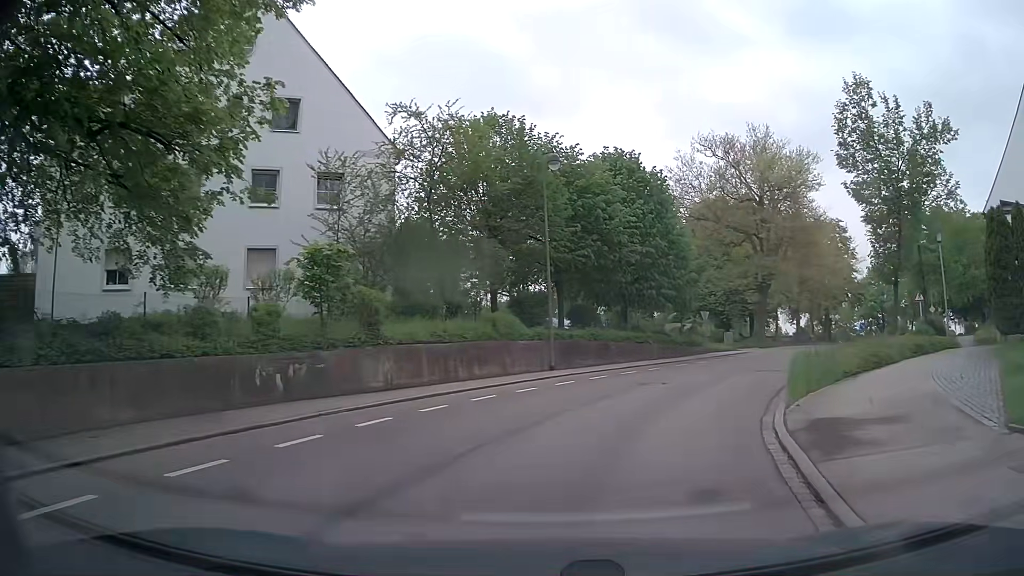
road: tertiary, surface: asphalt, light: Day
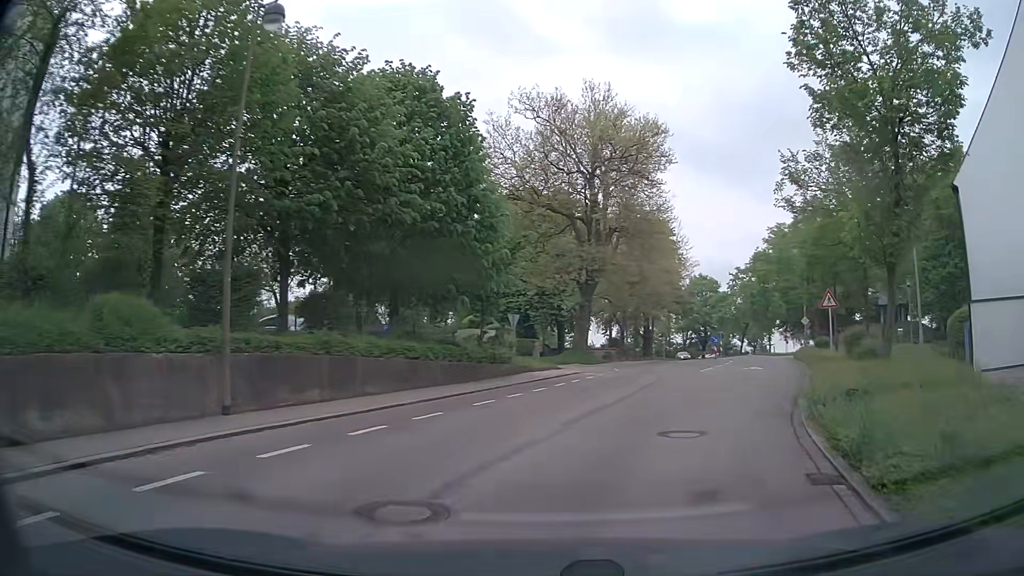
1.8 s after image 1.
(+1.7, +11.7) m; +17°
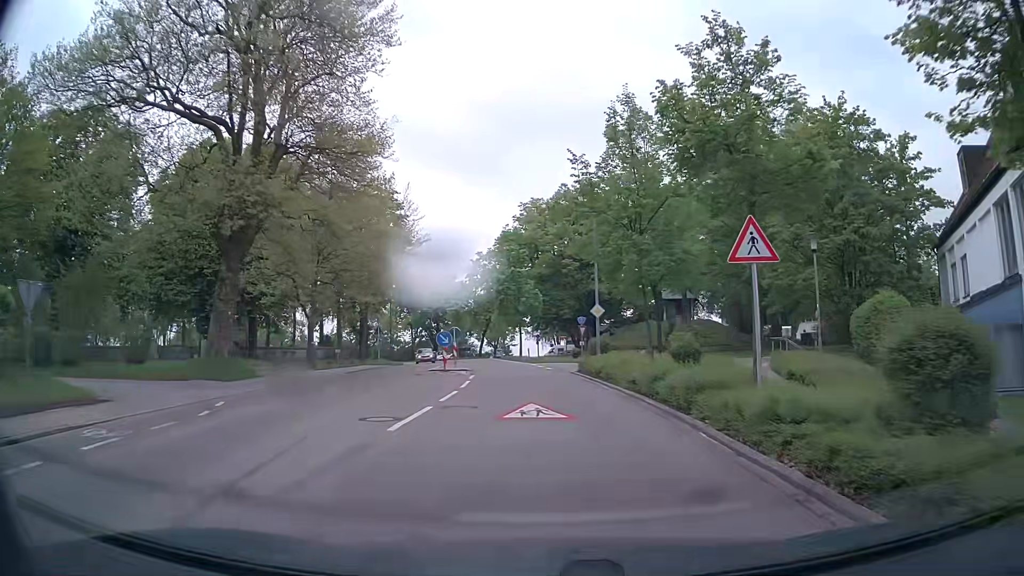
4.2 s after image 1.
(+4.1, +17.5) m; +23°
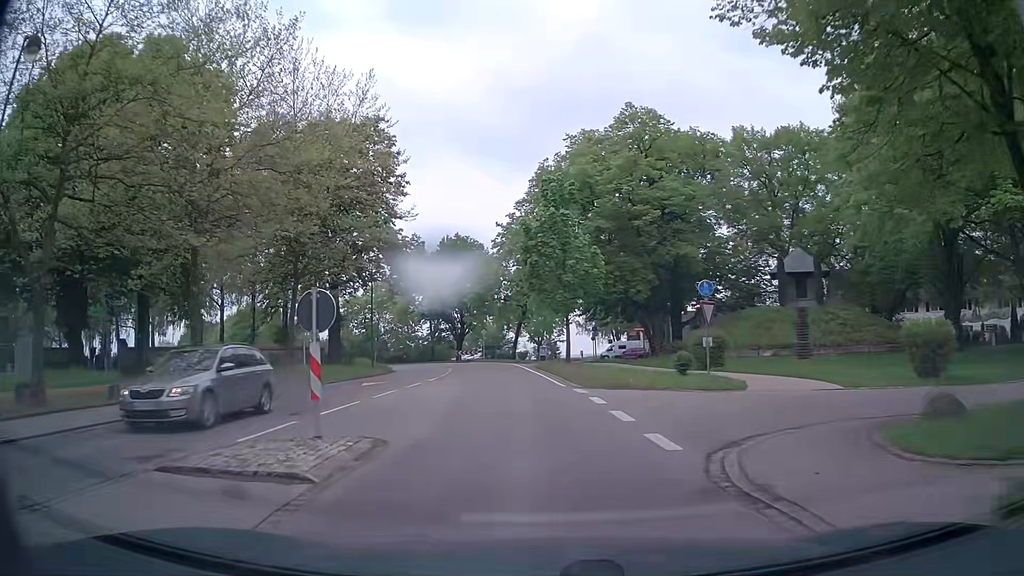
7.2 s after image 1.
(-0.5, +24.9) m; -5°
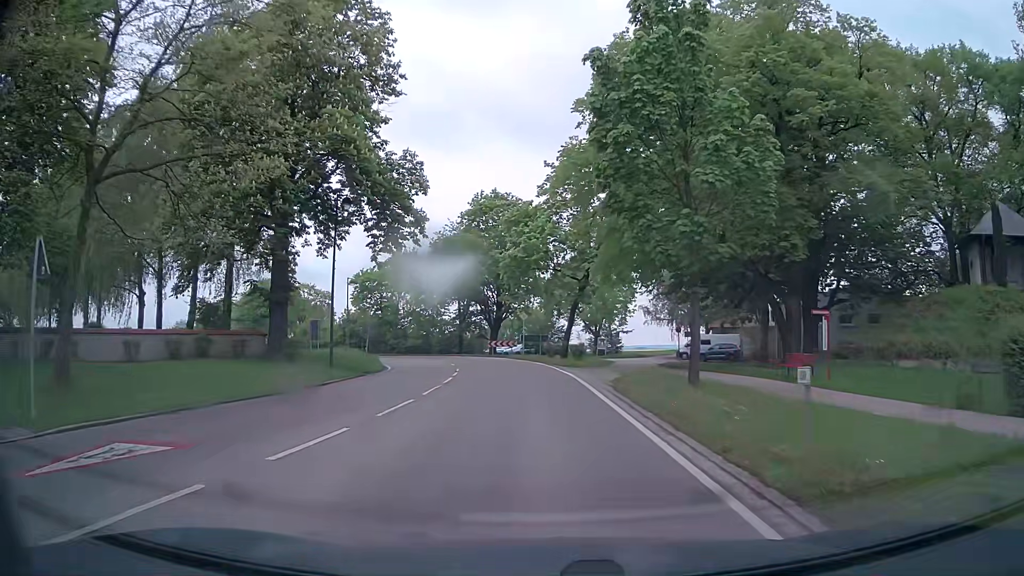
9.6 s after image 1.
(-0.7, +19.4) m; -4°
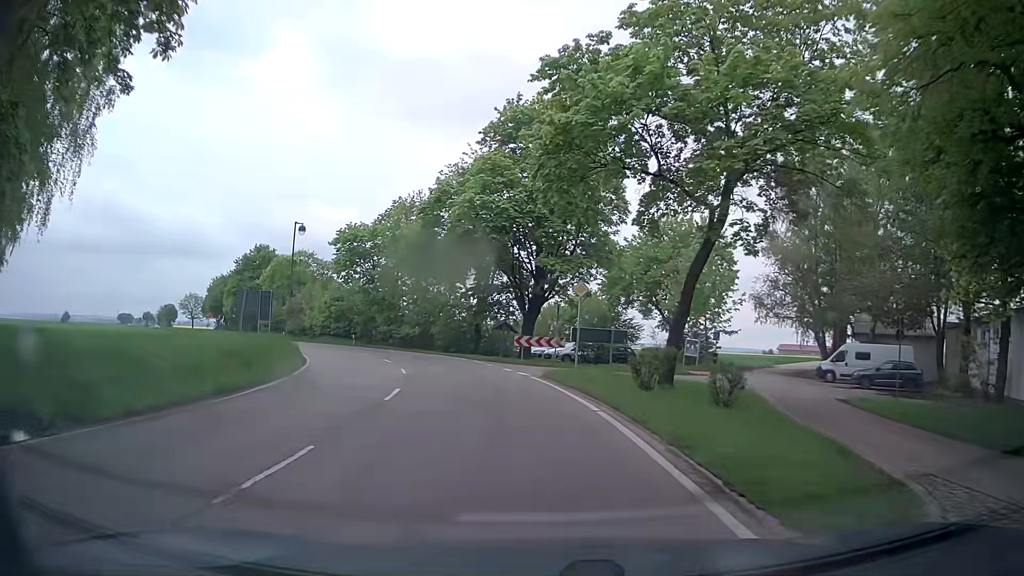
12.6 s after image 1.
(-0.5, +24.9) m; -4°
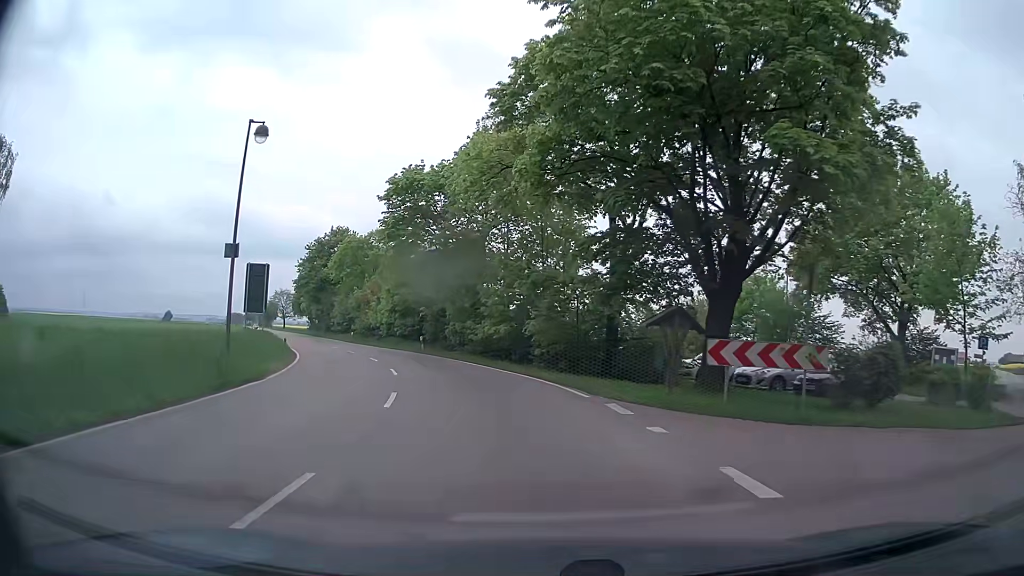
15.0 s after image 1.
(-1.8, +20.2) m; -11°
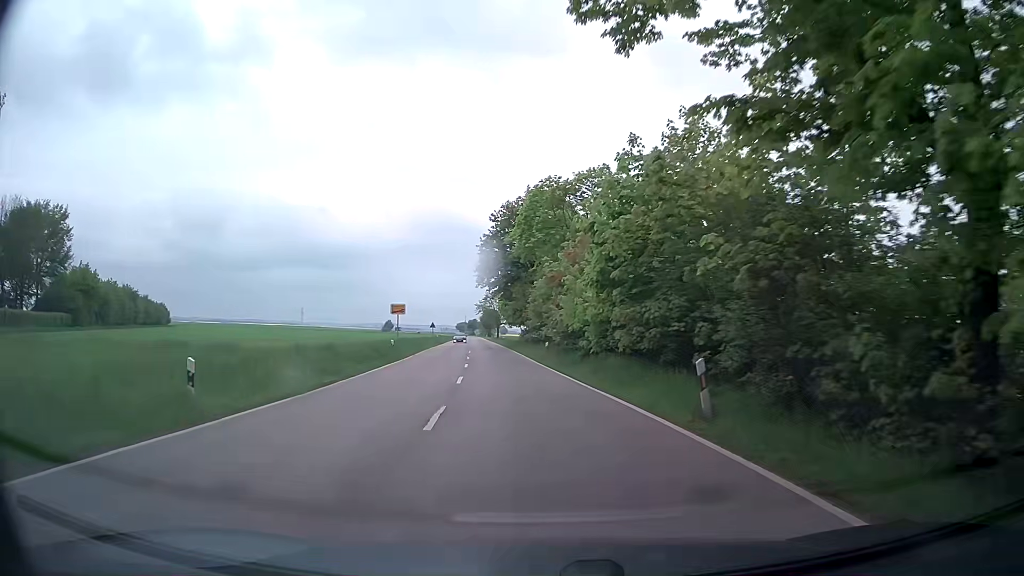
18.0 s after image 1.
(-5.3, +29.9) m; -20°
(0, +10) (-1, +20) (-2, +30) (-3, +40) (-4, +50) (-5, +60) (-6, +70) (-7, +80) (-8, +90) (-9, +100) m
